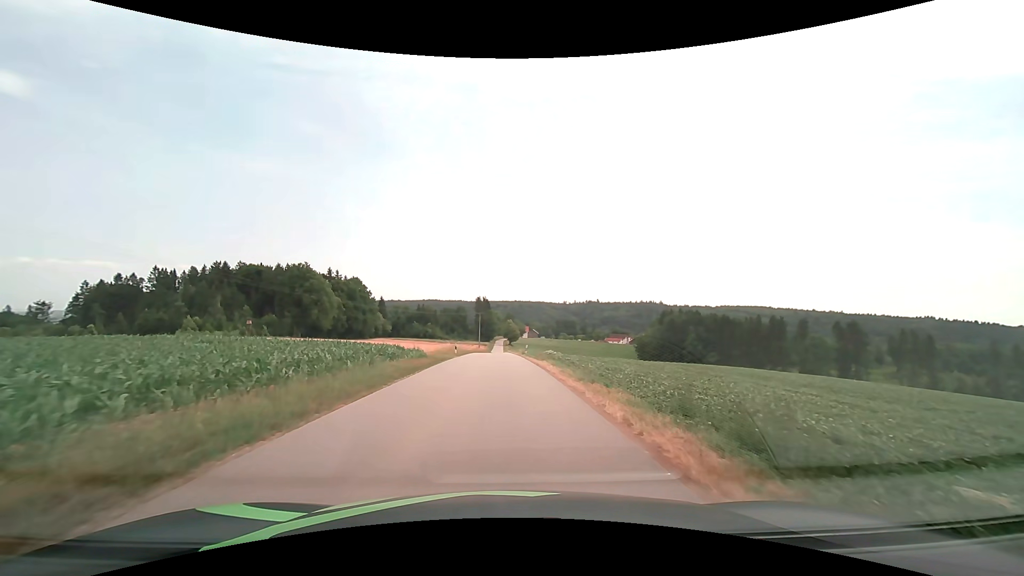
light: Day
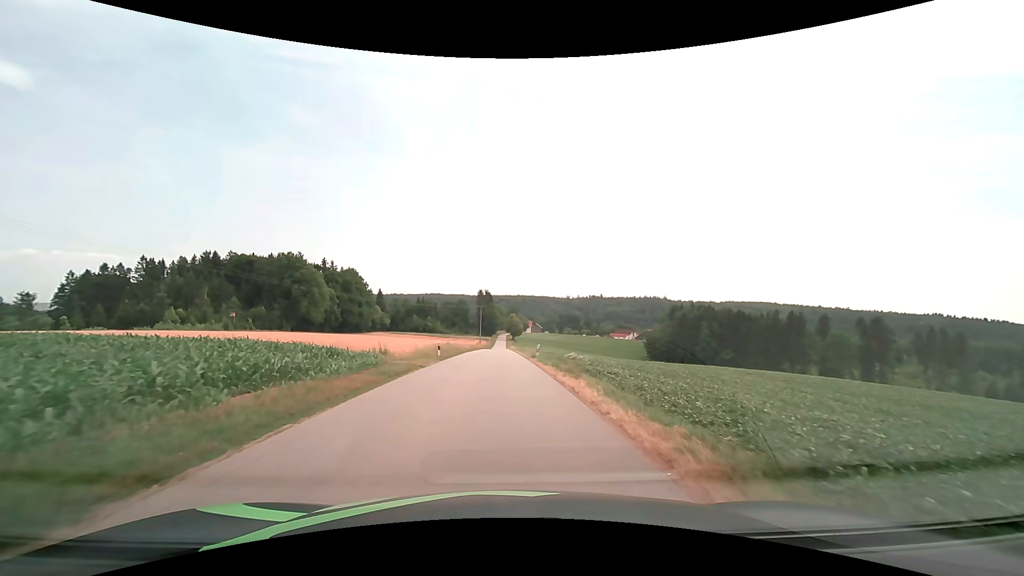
(0.0, +11.7) m; 0°
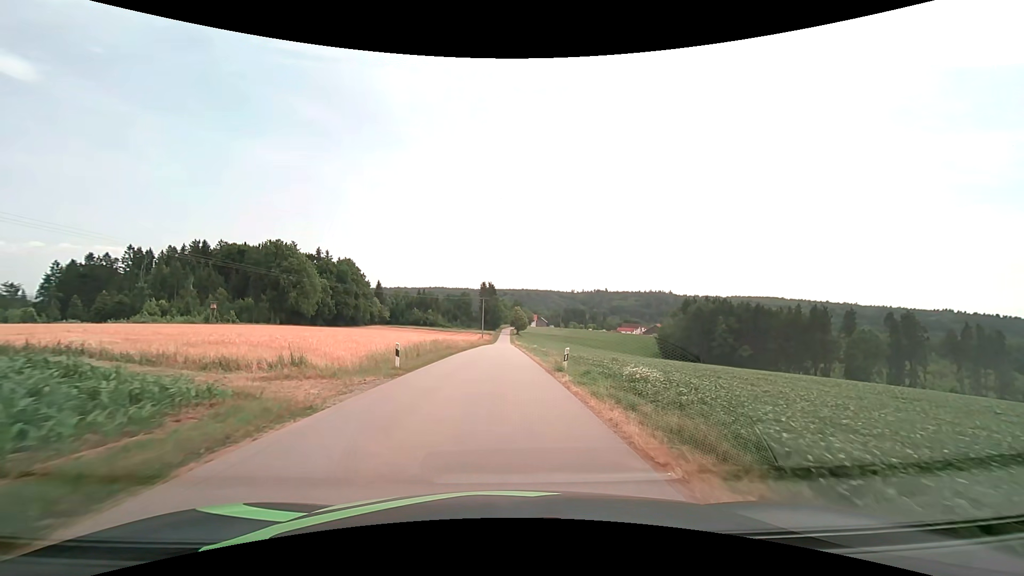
(0.0, +12.3) m; 0°
(0, +10) (0, +20) (0, +30) (0, +40) (0, +50) (0, +60) (-1, +70) (-1, +80) (-1, +90) (-1, +100) m
